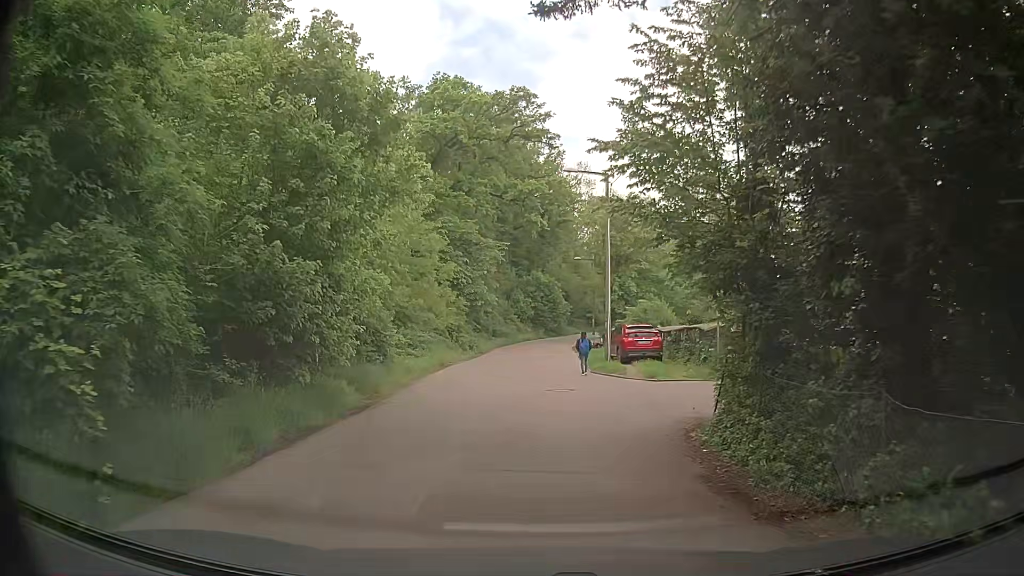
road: residential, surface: asphalt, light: Day
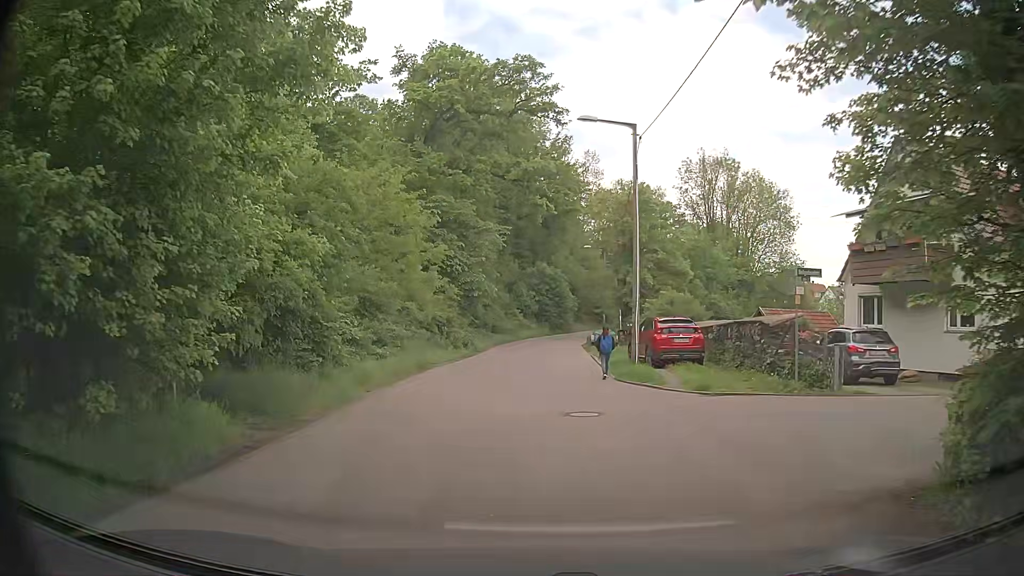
(0.0, +6.1) m; 0°
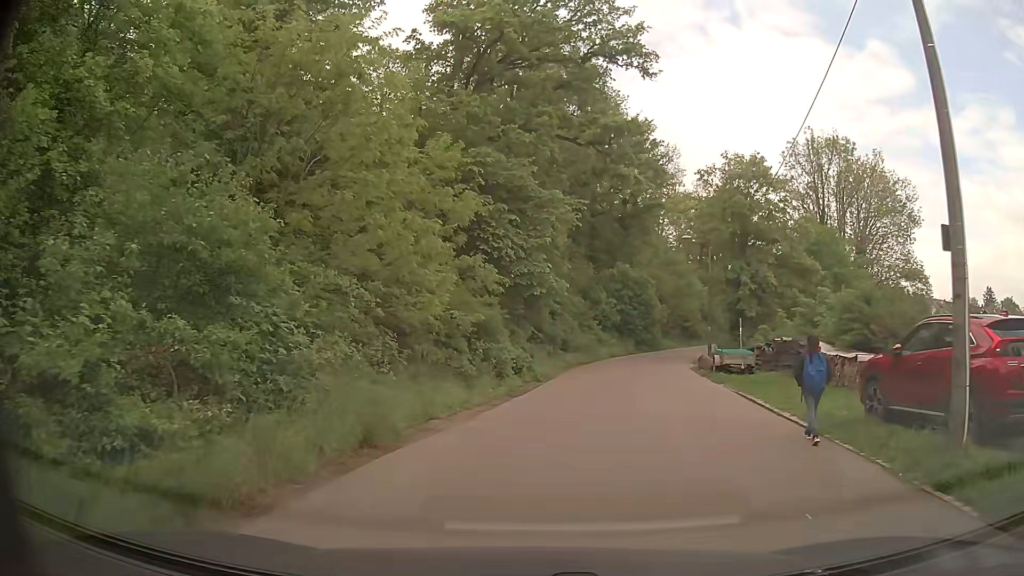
(-0.4, +14.0) m; -5°
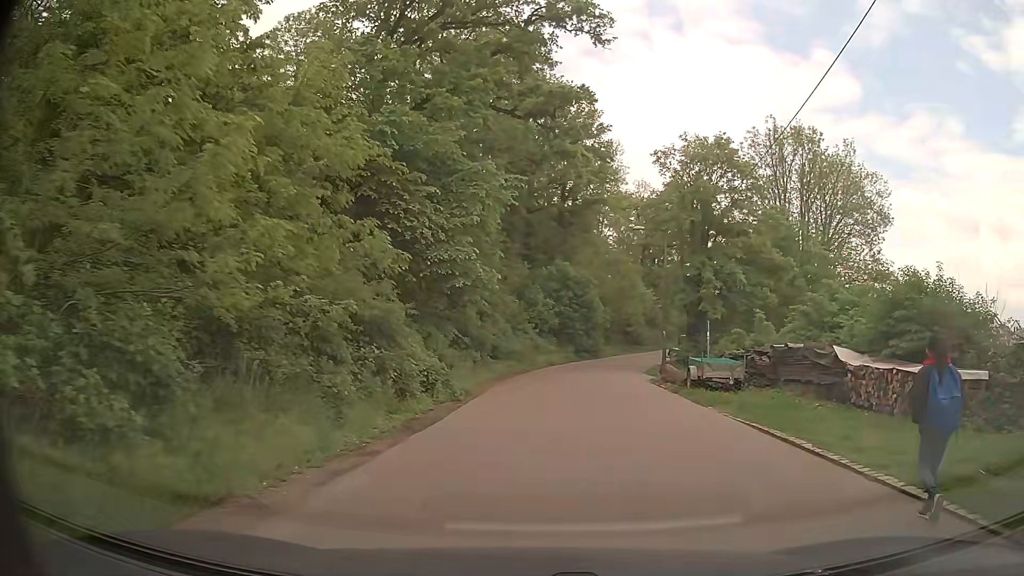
(+0.2, +6.1) m; +4°
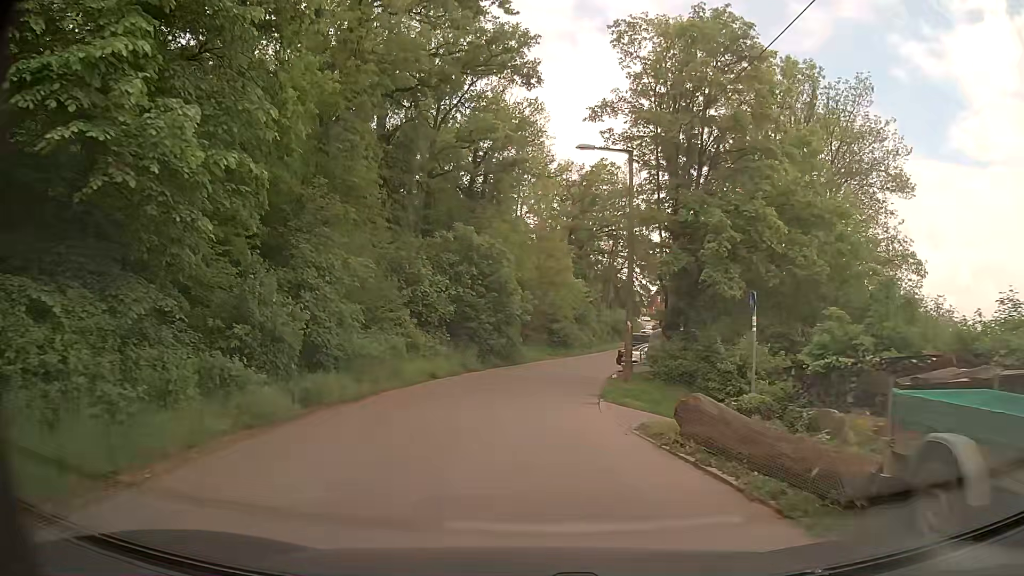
(+1.9, +16.1) m; +9°
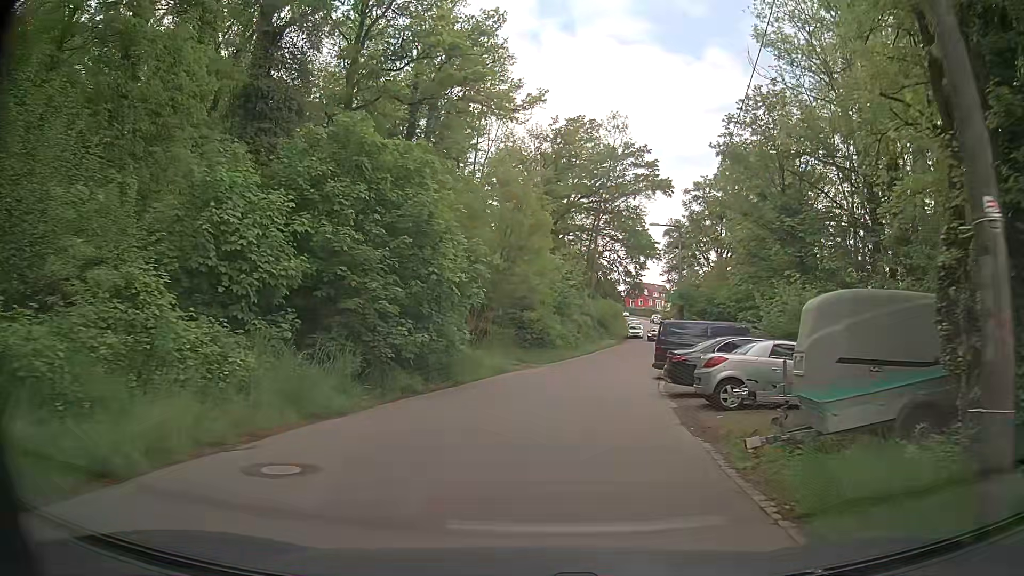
(+0.3, +18.2) m; +4°
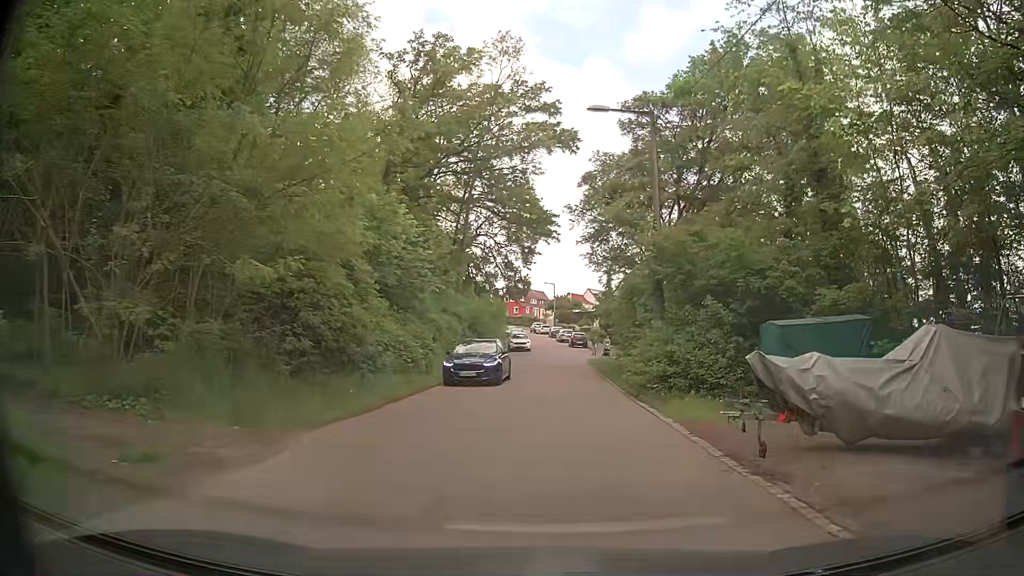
(+1.3, +22.0) m; +9°
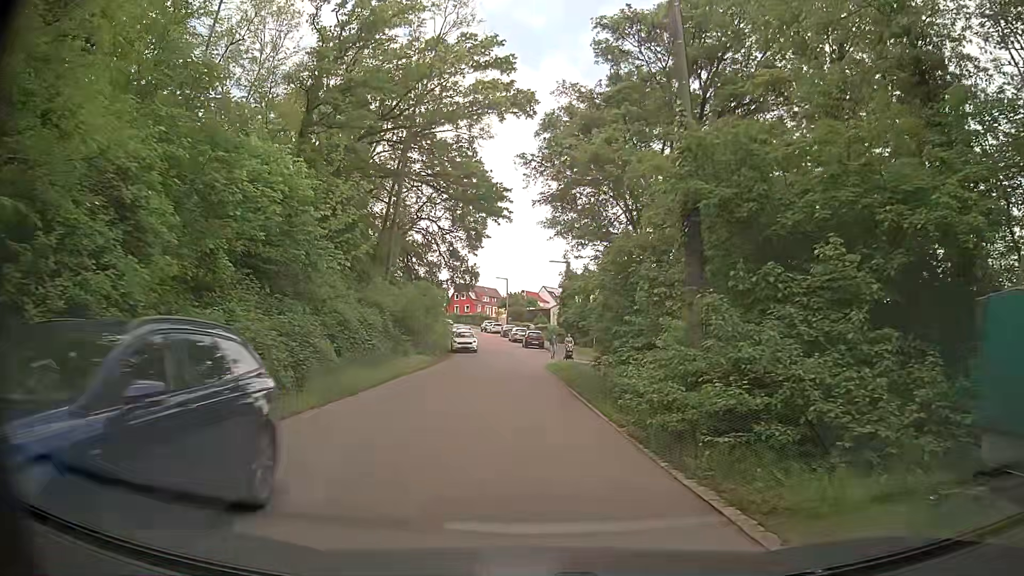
(+0.5, +8.8) m; +3°
